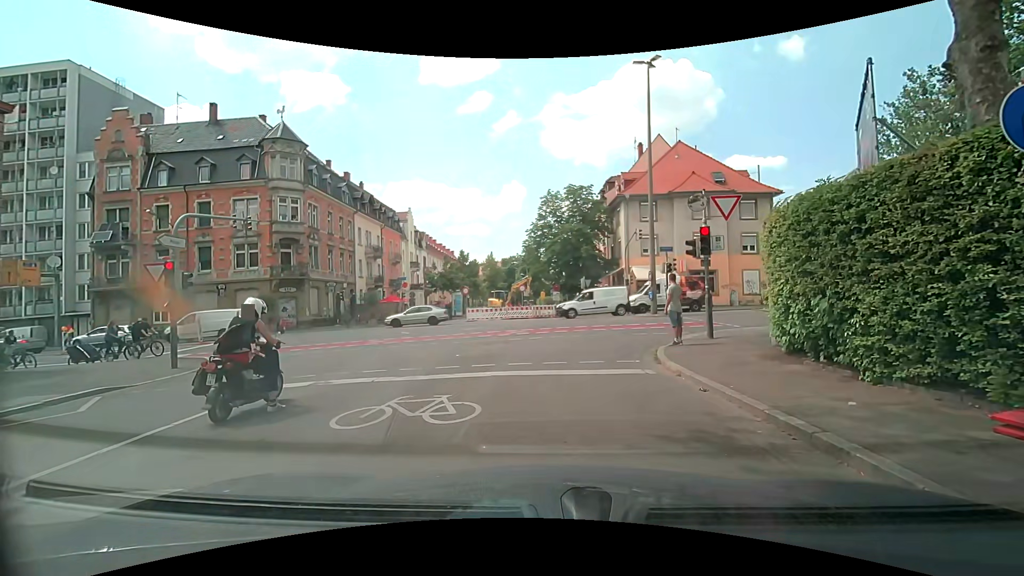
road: residential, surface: asphalt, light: Day
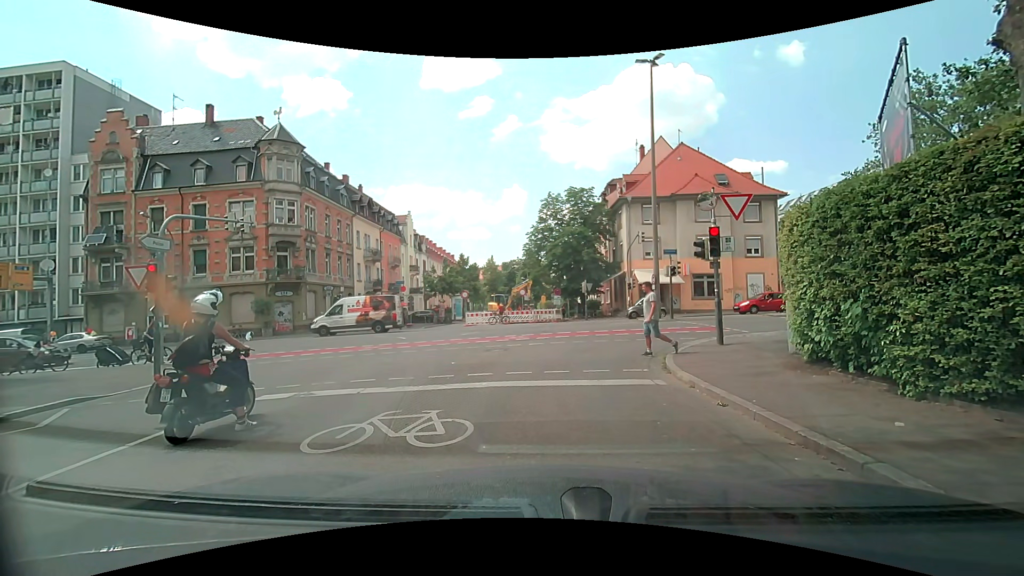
(0.0, +0.8) m; 0°
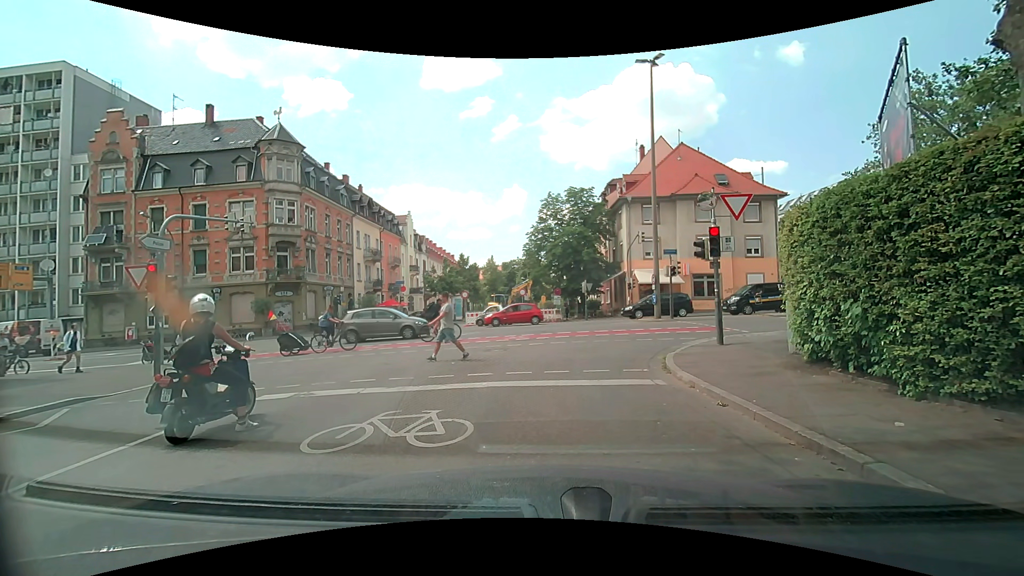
(0.0, 0.0) m; 0°
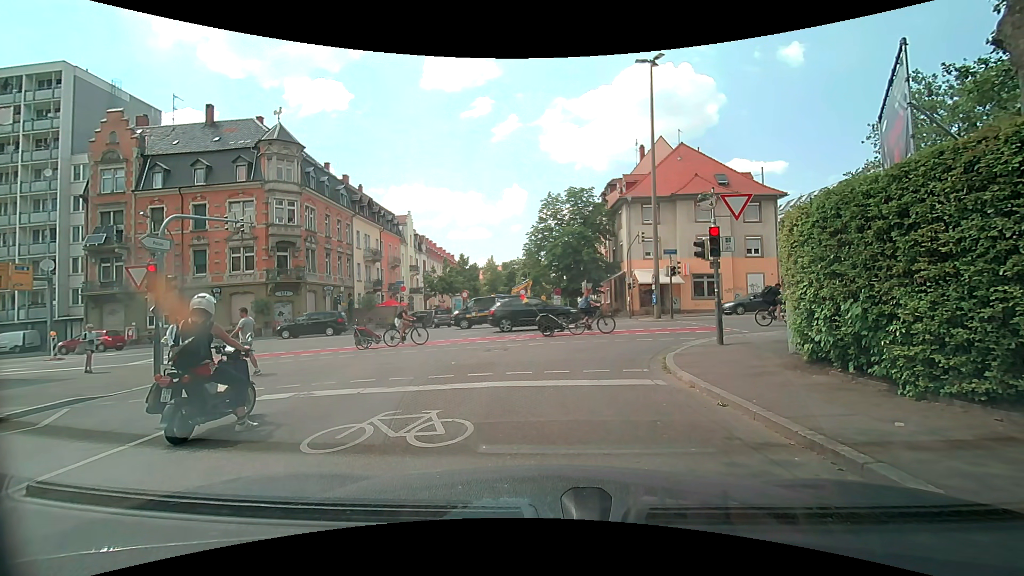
(0.0, 0.0) m; 0°
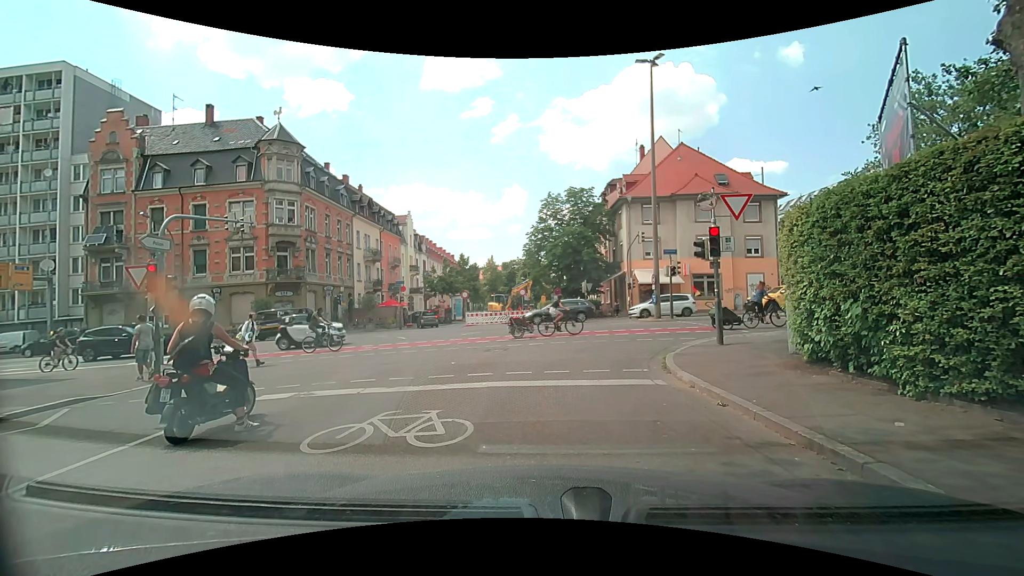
(0.0, 0.0) m; 0°
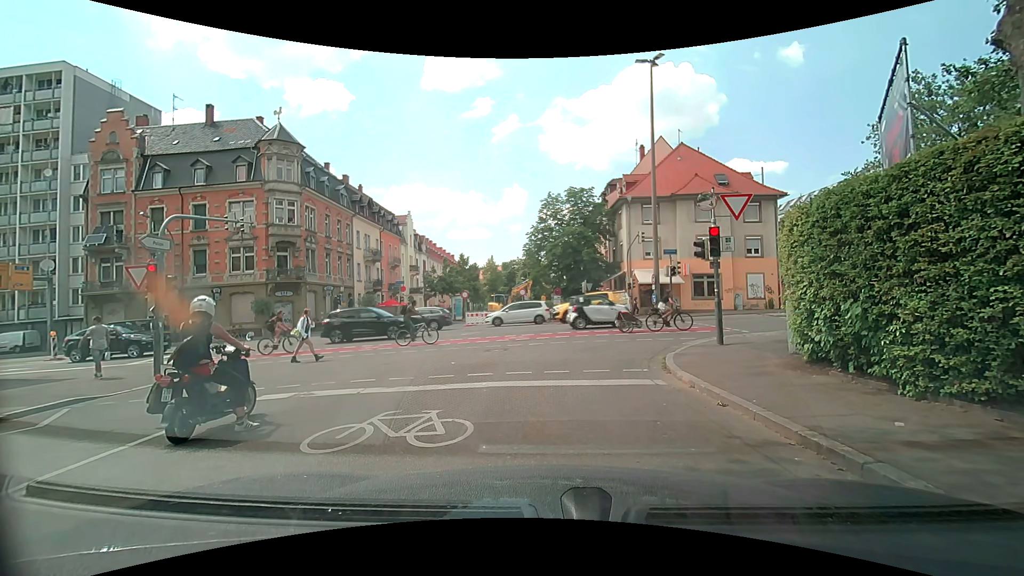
(0.0, 0.0) m; 0°
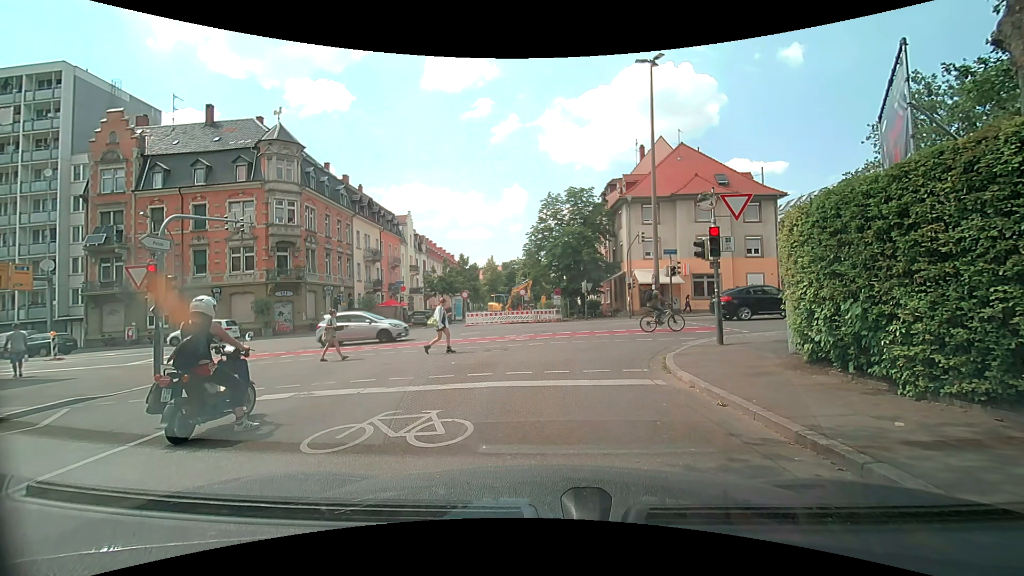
(0.0, 0.0) m; 0°
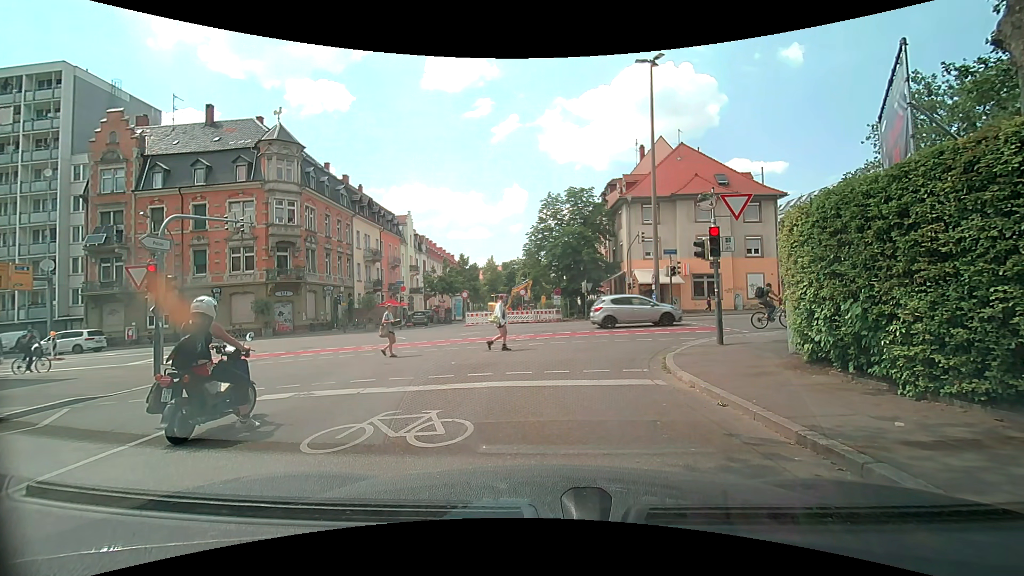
(0.0, 0.0) m; 0°
